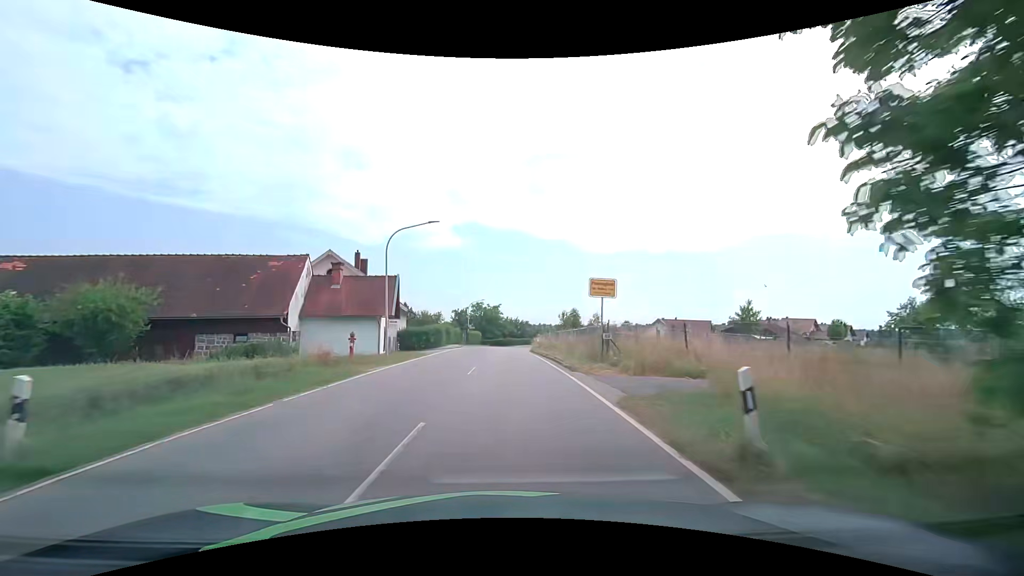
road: tertiary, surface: asphalt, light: Day
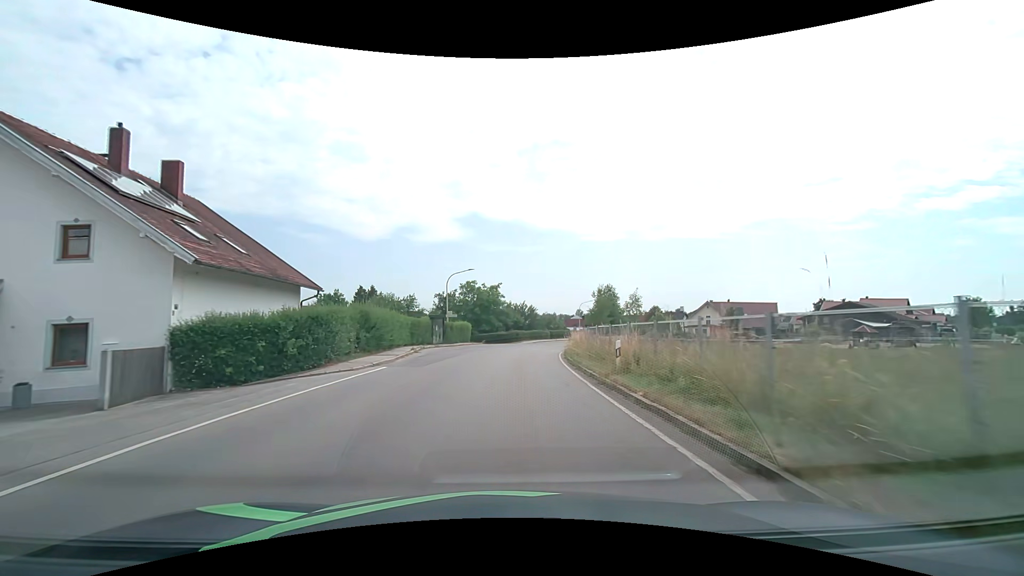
(0.0, +31.8) m; 0°
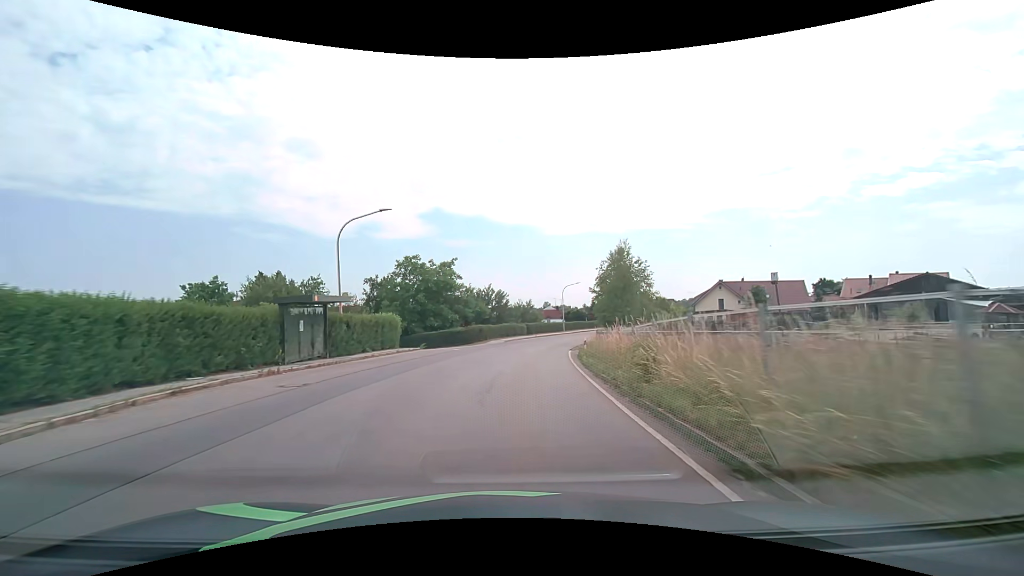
(+0.7, +23.5) m; +4°
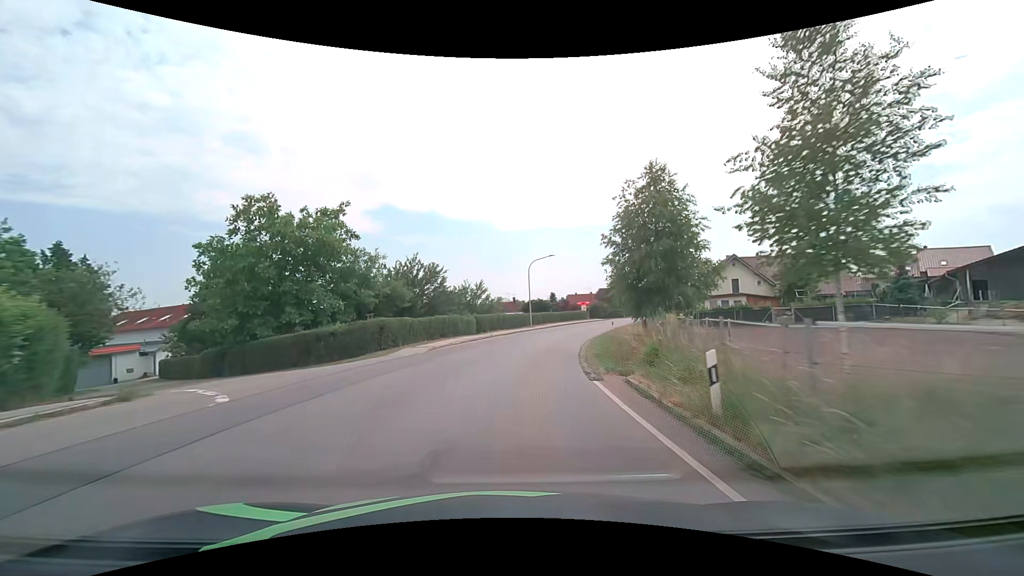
(+1.0, +23.4) m; +5°
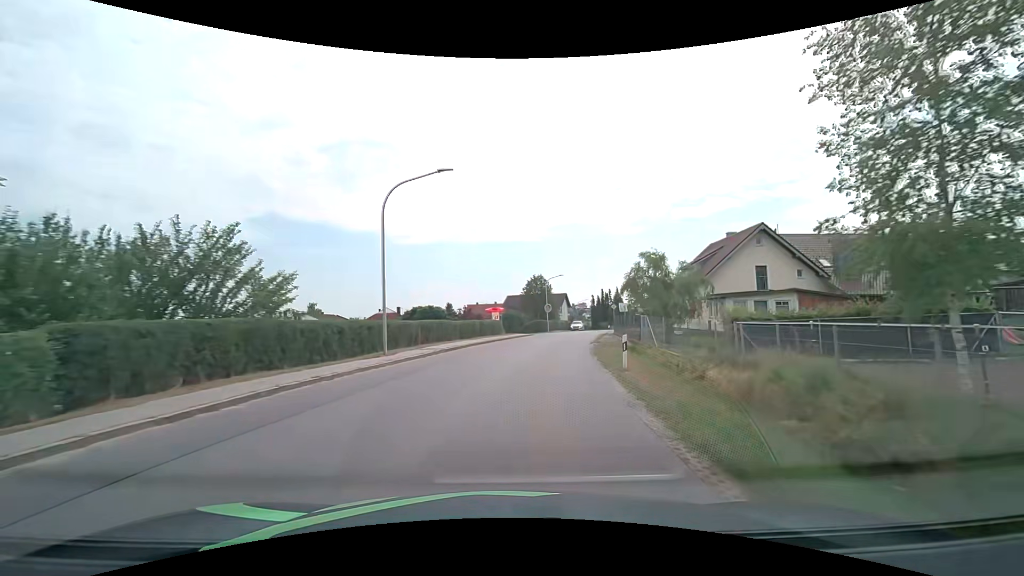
(+2.7, +30.6) m; +12°
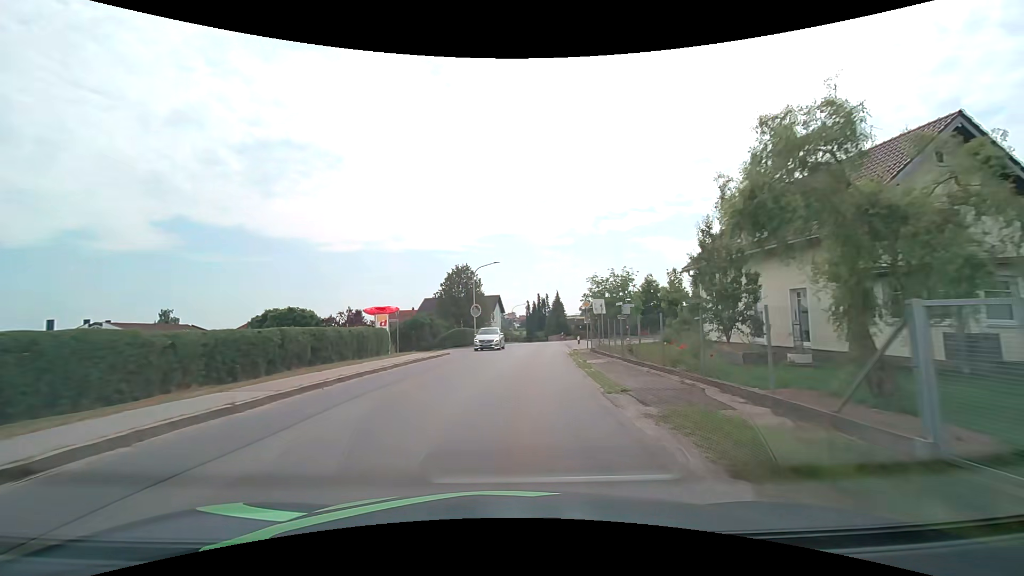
(+1.5, +22.6) m; +8°
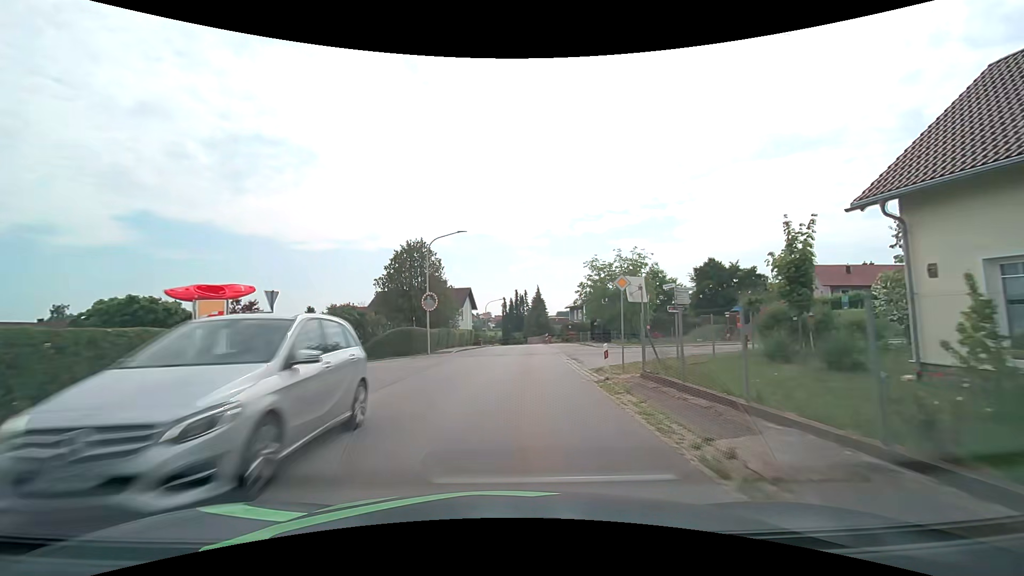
(+0.4, +15.1) m; +3°
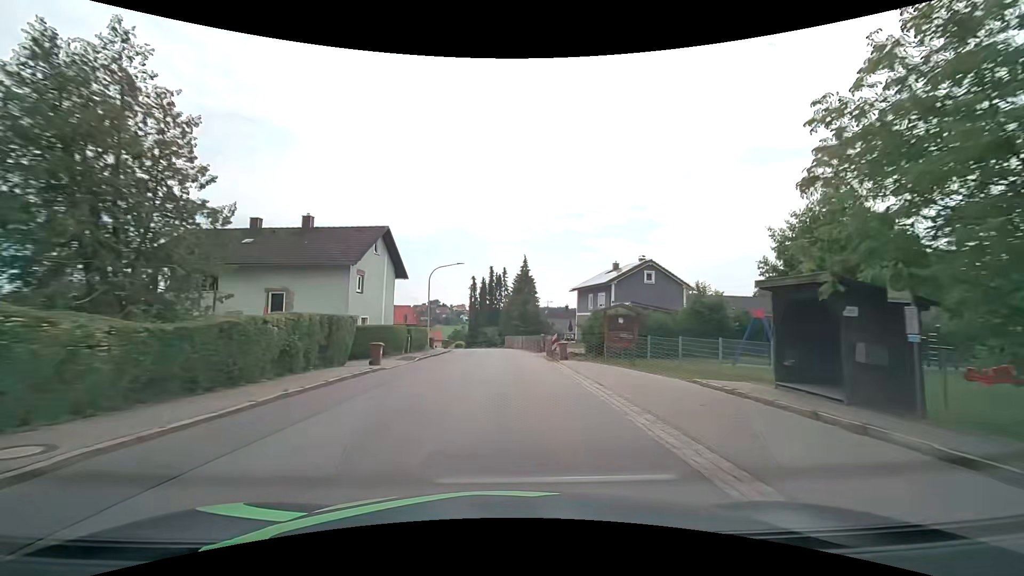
(+1.3, +38.0) m; +3°
(0, +10) (0, +20) (0, +30) (0, +40) (0, +50) (-2, +60) (-4, +70) (-7, +79) (-12, +88) (-17, +97) m
